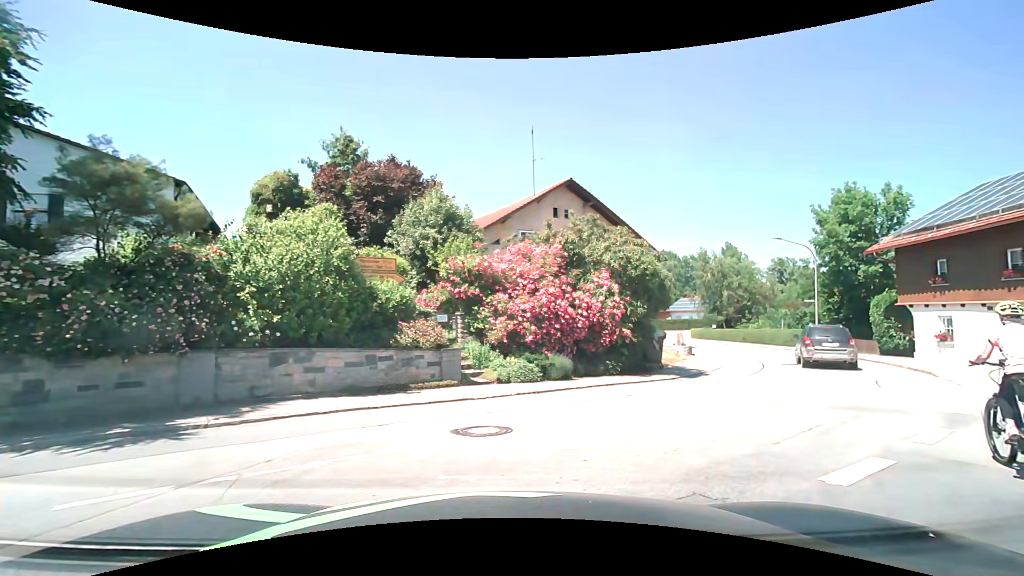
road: tertiary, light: Day
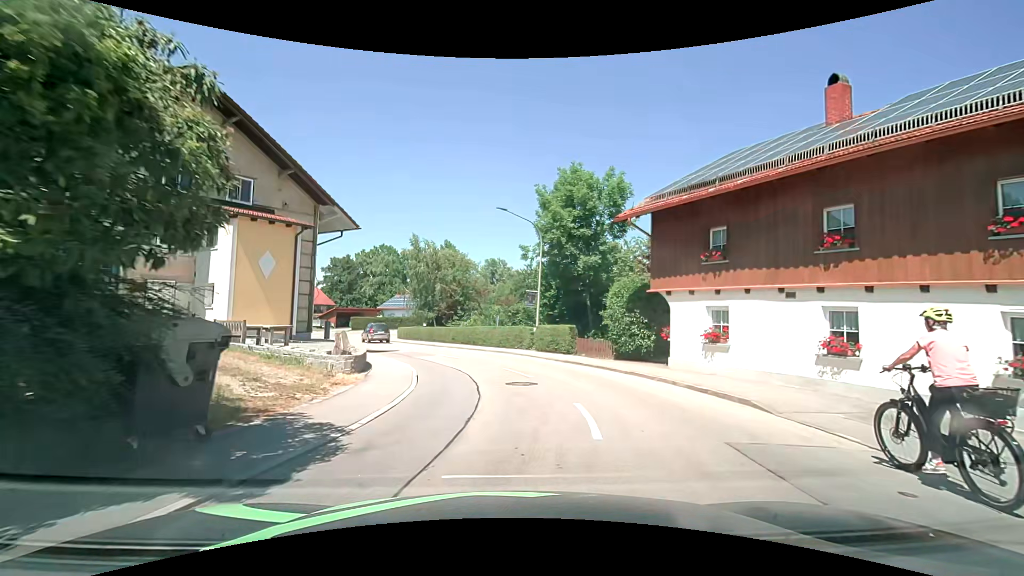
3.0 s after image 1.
(+4.4, +11.9) m; +30°
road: secondary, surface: asphalt
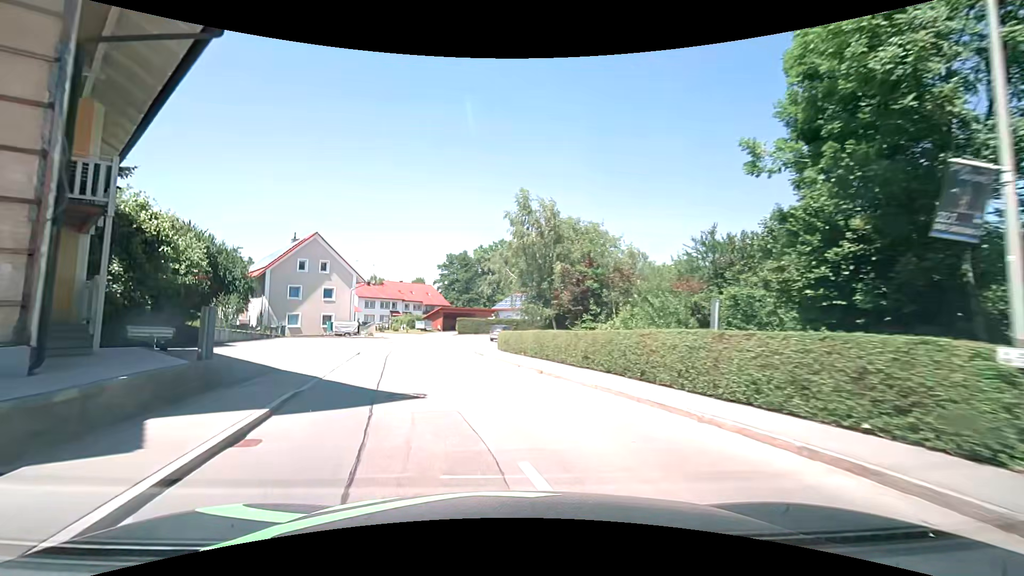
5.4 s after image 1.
(-1.9, +21.3) m; -14°
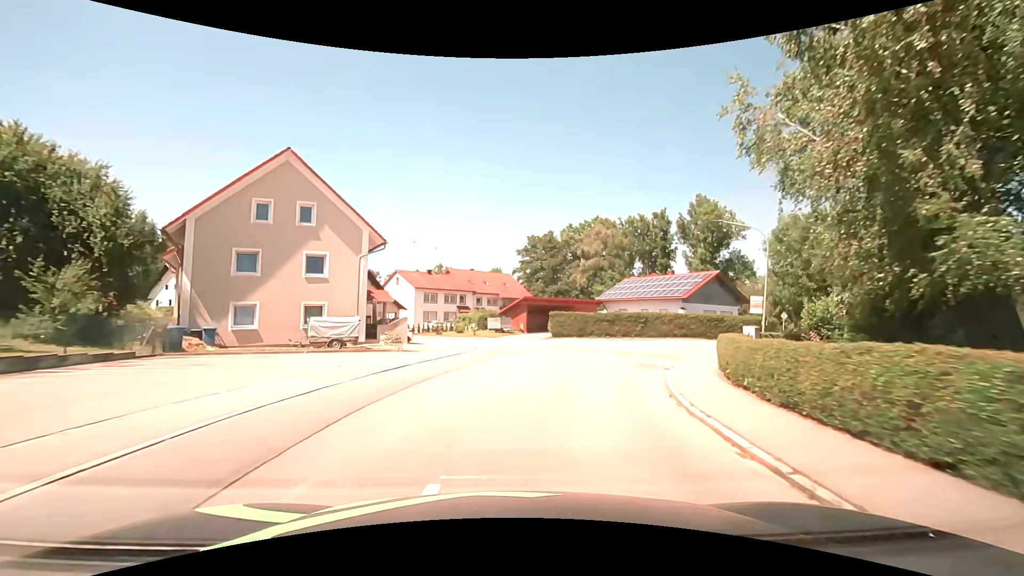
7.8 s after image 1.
(-3.9, +26.4) m; -10°
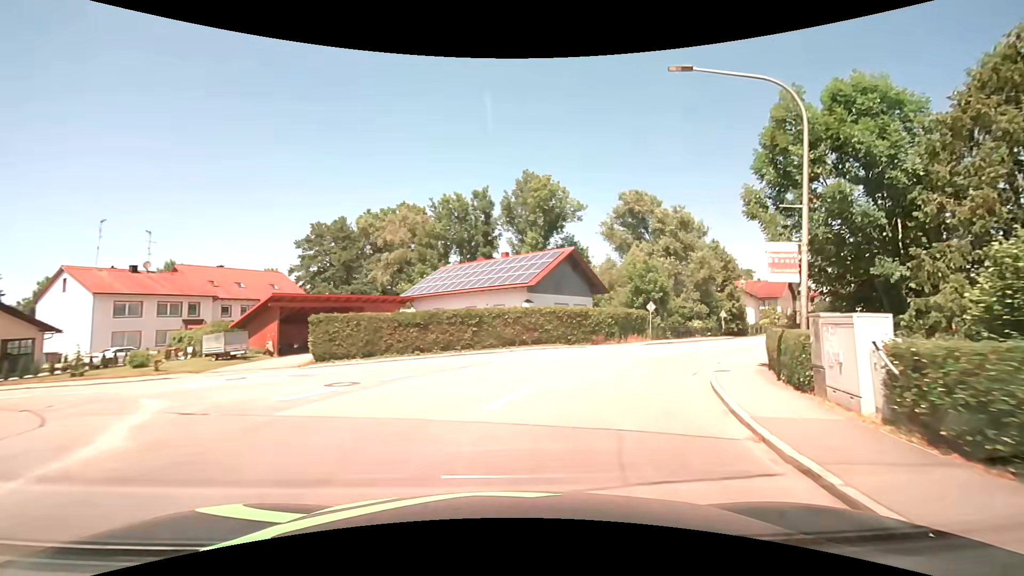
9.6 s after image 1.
(+3.4, +19.3) m; +21°
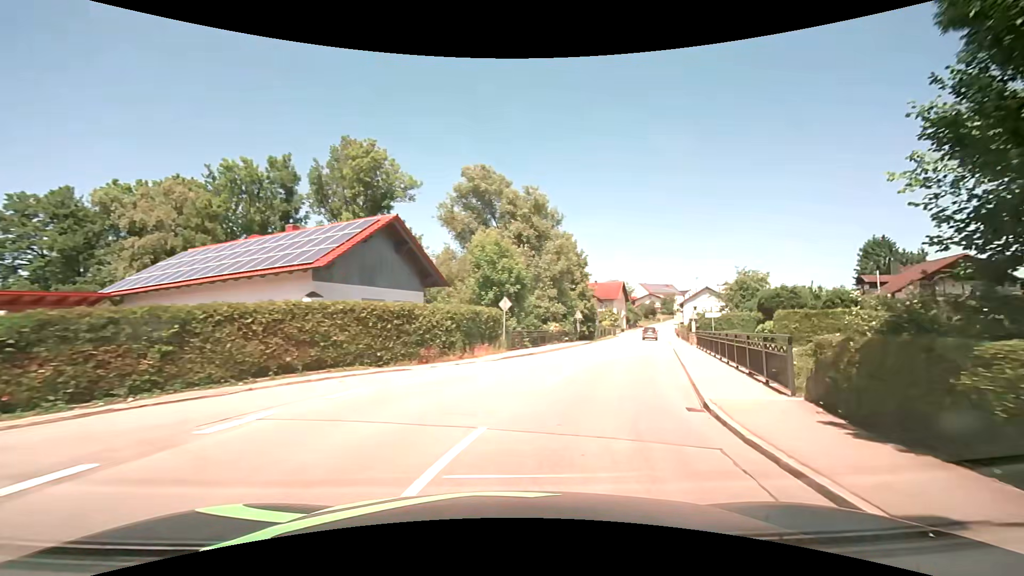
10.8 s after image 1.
(+1.9, +12.4) m; +18°
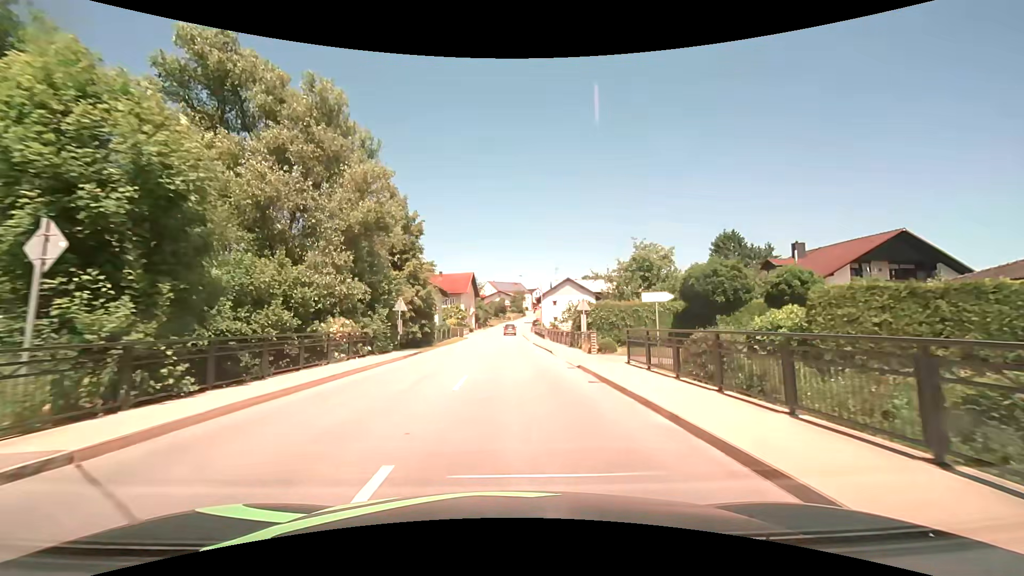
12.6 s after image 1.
(+3.9, +19.3) m; +17°
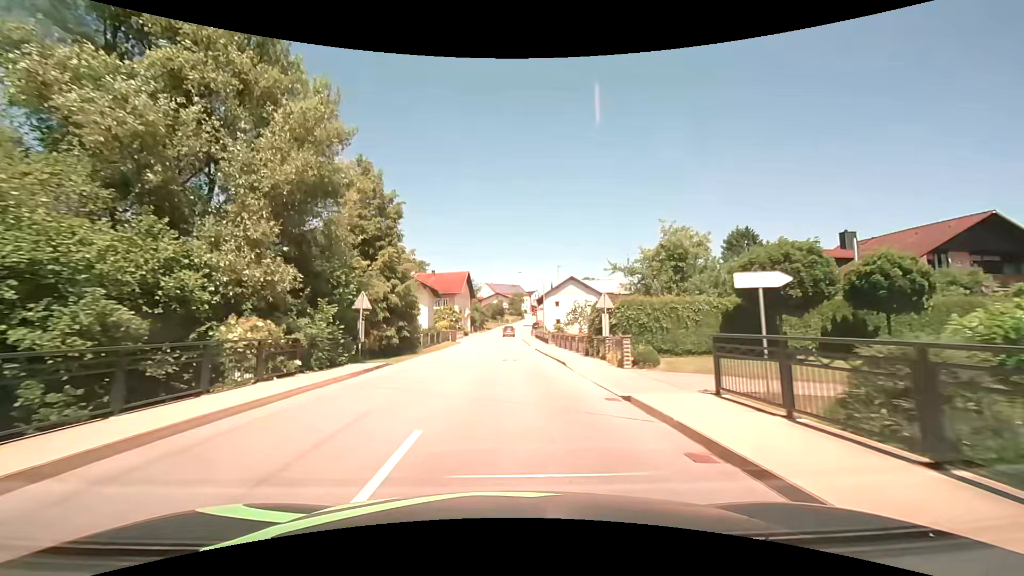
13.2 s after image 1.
(+0.1, +7.1) m; +1°
(0, +10) (0, +20) (0, +30) (0, +40) (0, +50) (0, +60) (0, +70) (0, +80) (0, +90) (+1, +100) m
